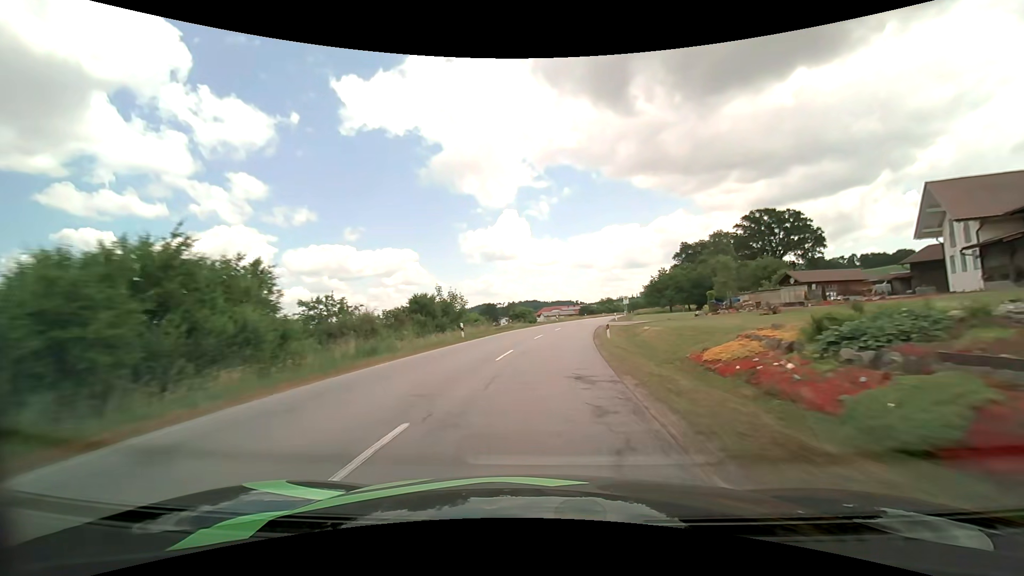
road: secondary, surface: asphalt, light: Day
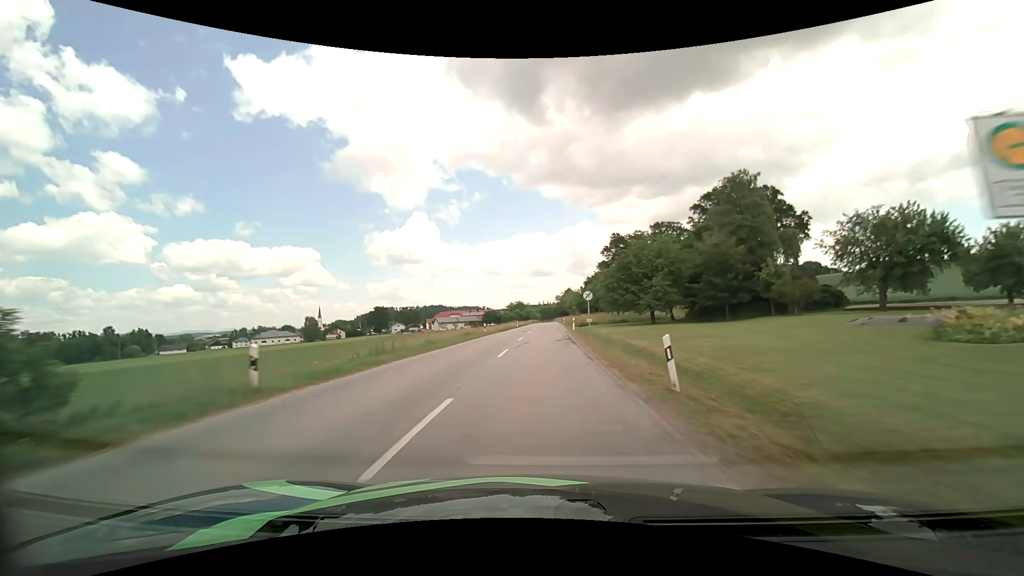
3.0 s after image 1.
(+5.9, +58.0) m; +11°
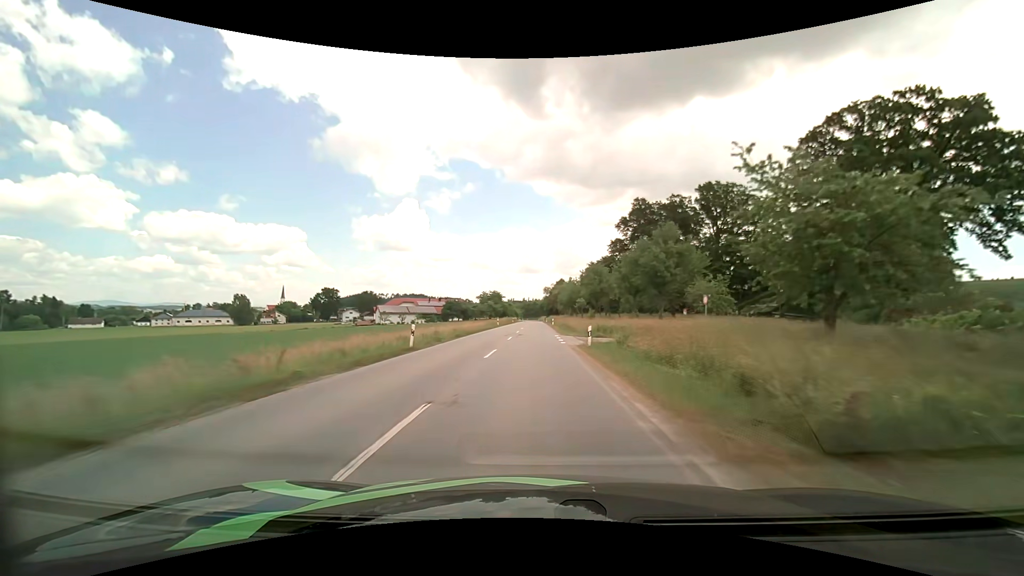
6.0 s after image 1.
(+1.3, +60.5) m; +2°
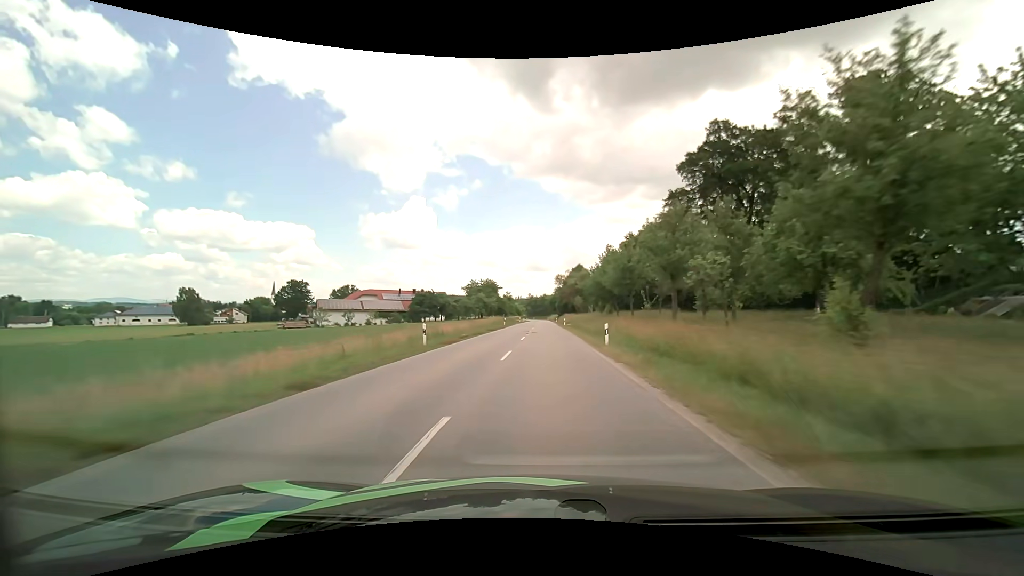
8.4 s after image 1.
(-0.4, +49.5) m; -1°
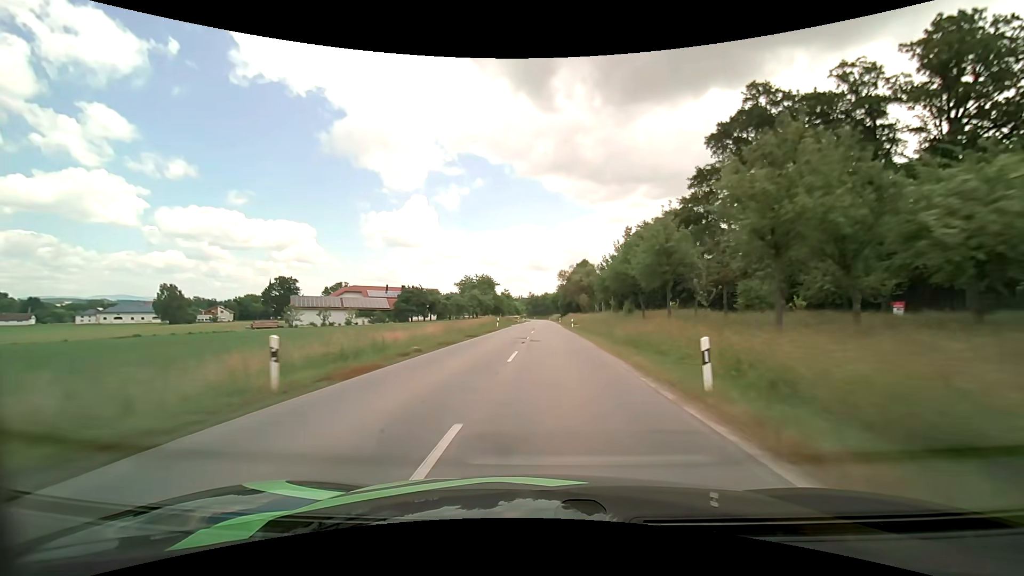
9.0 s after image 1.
(0.0, +12.4) m; 0°
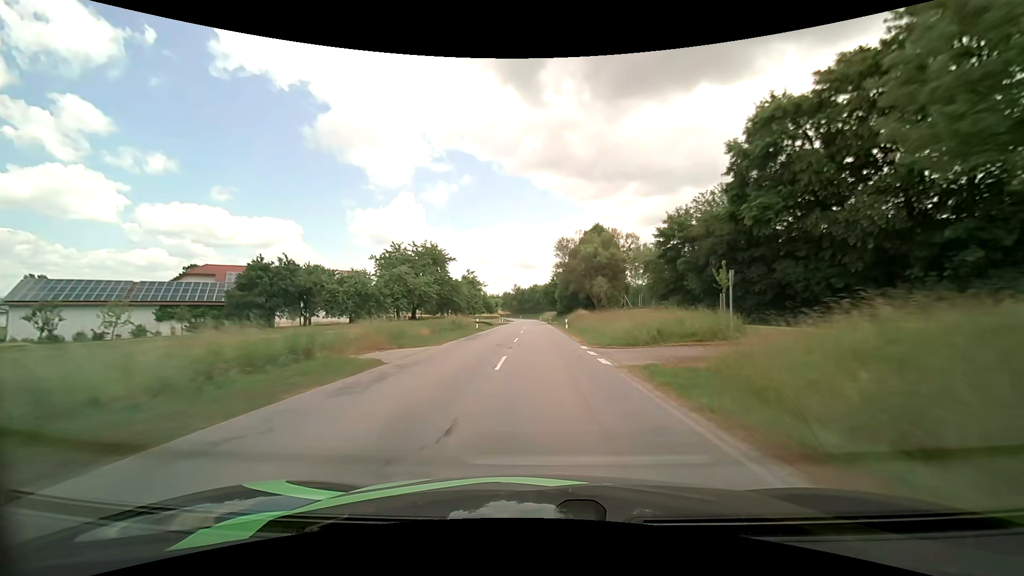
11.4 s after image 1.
(+0.8, +50.2) m; +1°
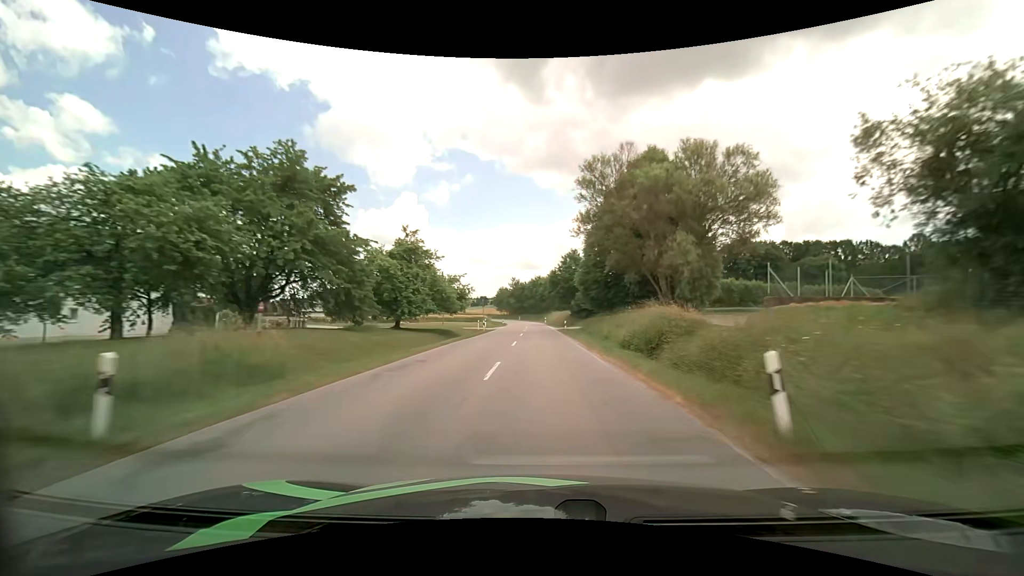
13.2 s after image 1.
(-0.1, +38.1) m; 0°
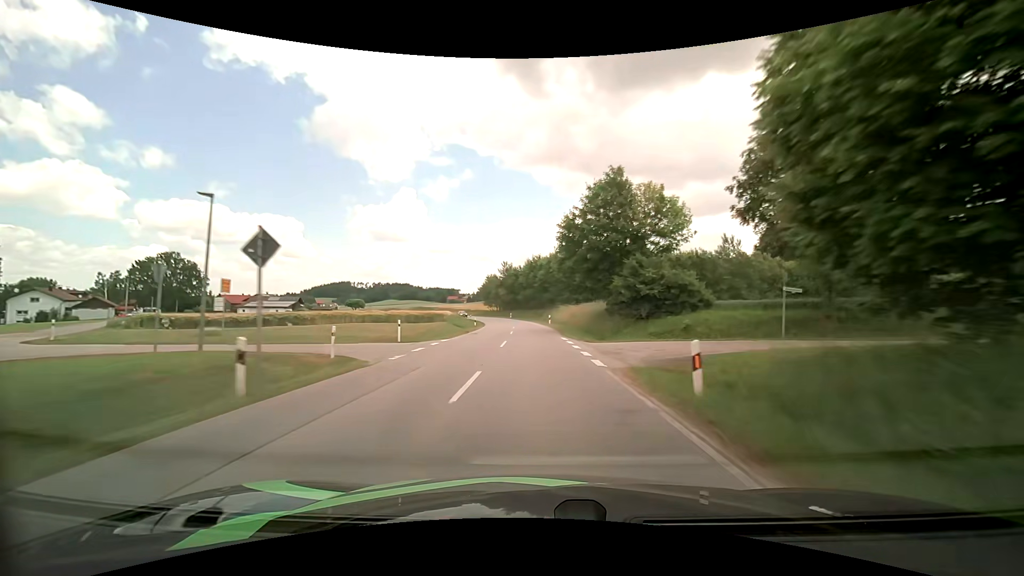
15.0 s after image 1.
(+0.1, +38.9) m; 0°
(0, +10) (0, +20) (0, +30) (0, +40) (-1, +50) (-2, +60) (-3, +70) (-4, +80) (-6, +90) (-8, +99) m
